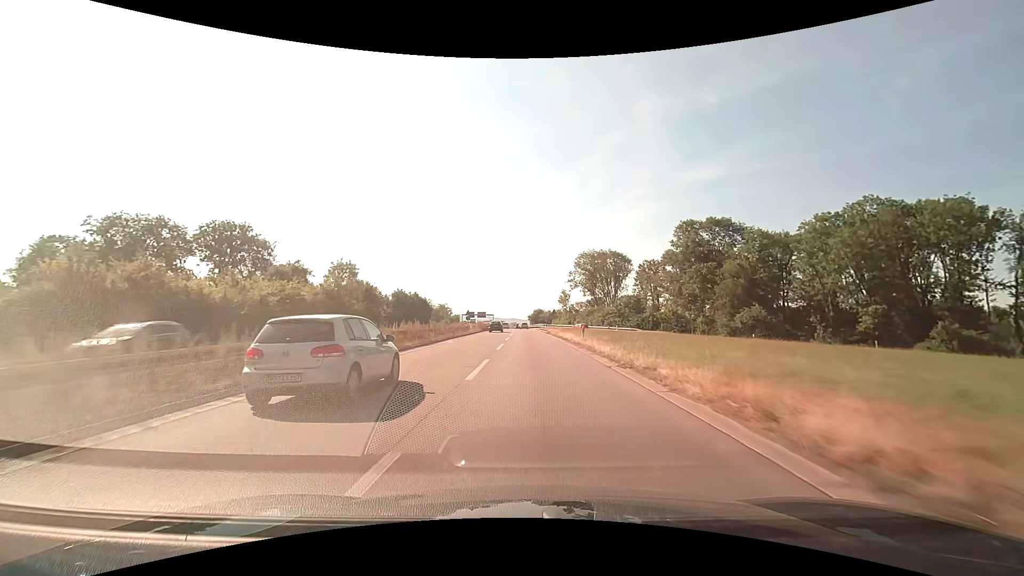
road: trunk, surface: asphalt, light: Day
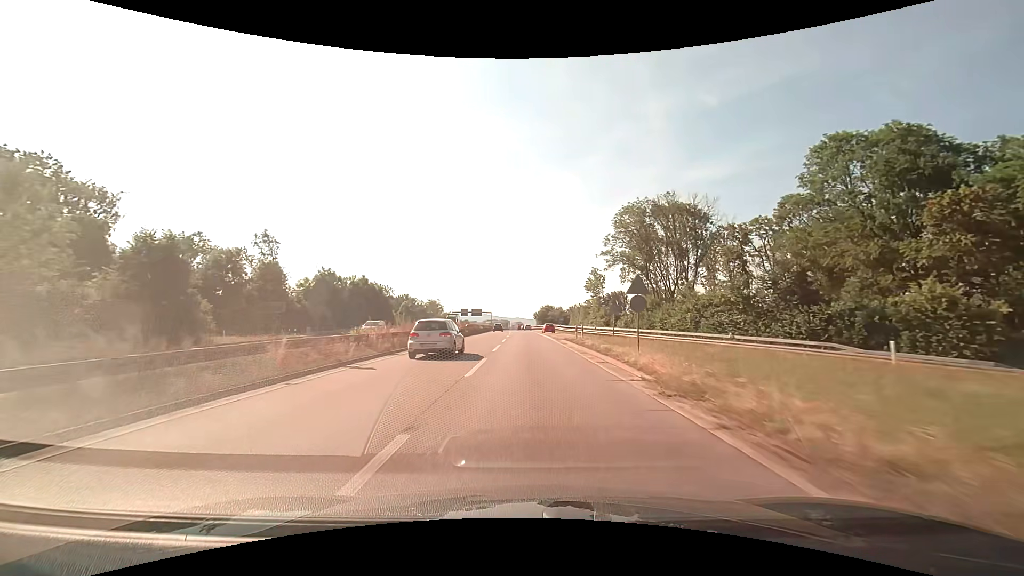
(-0.3, +48.2) m; -1°
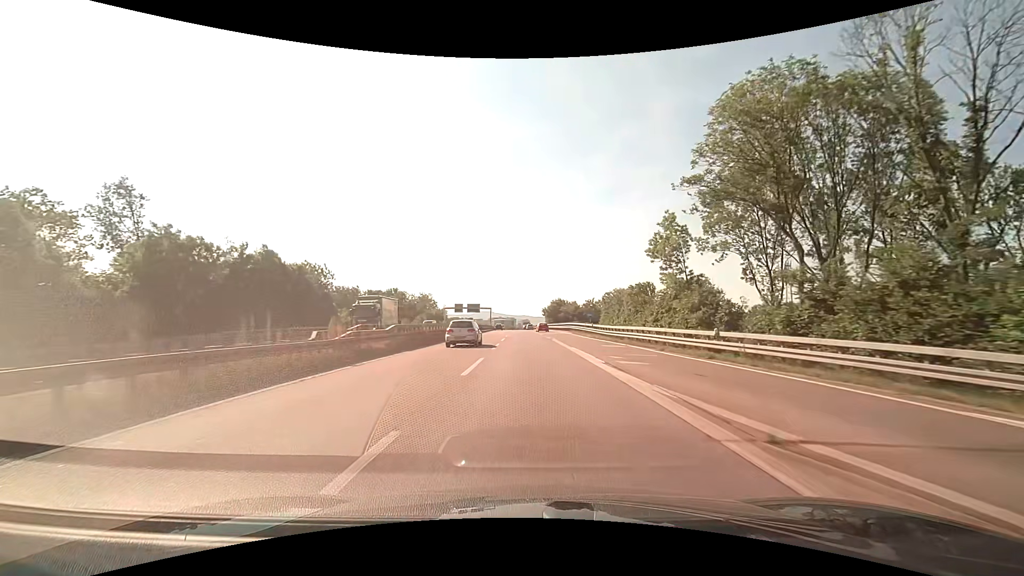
(-0.2, +35.6) m; -1°
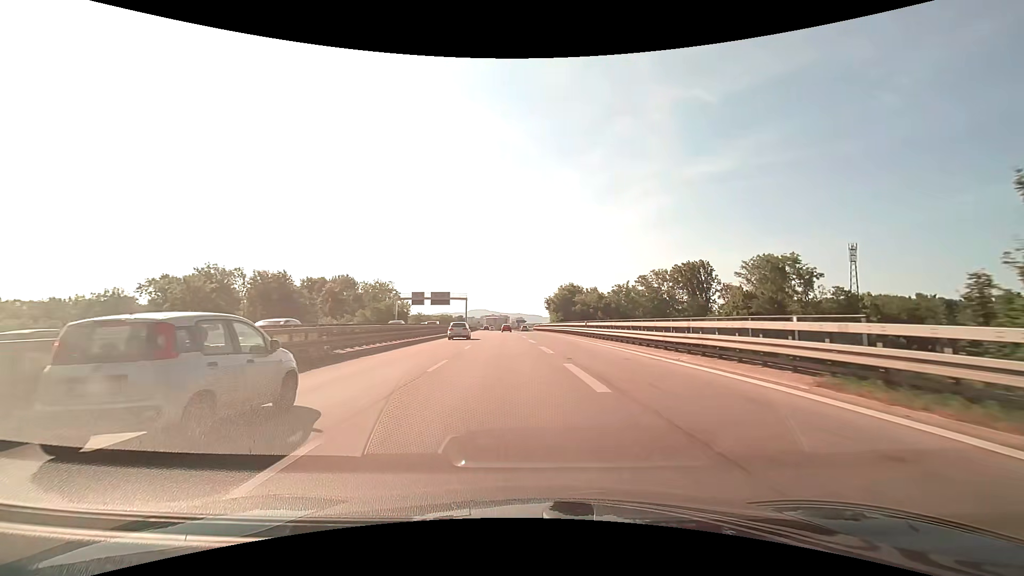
(-0.1, +58.7) m; 0°
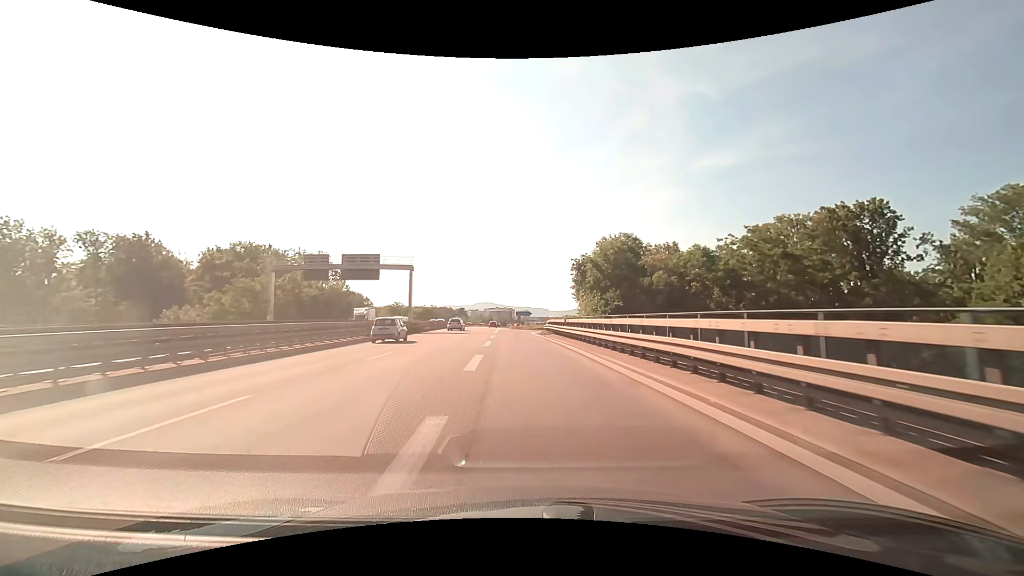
(+0.3, +56.6) m; 0°
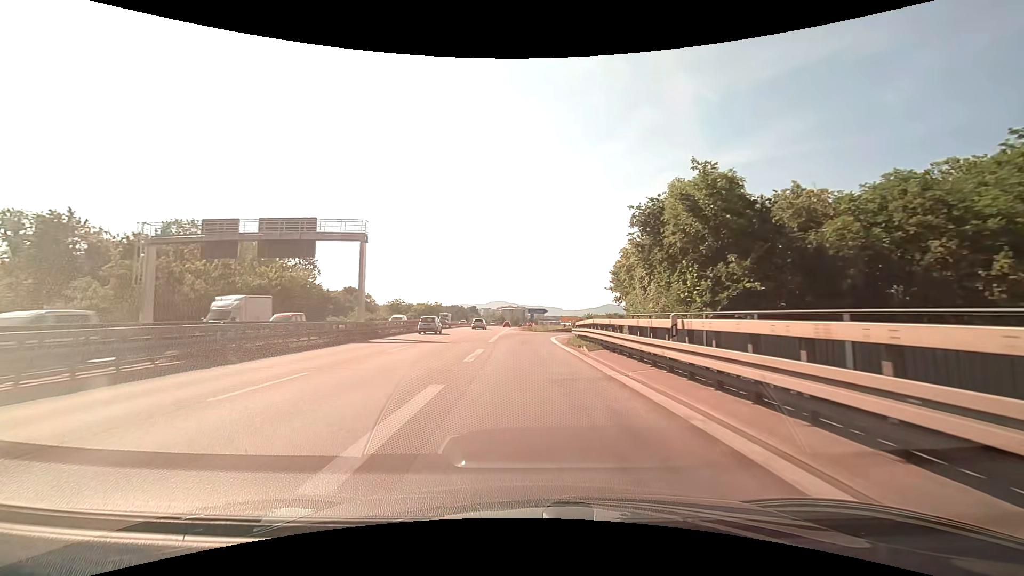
(-0.3, +20.5) m; -2°
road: motorway_link
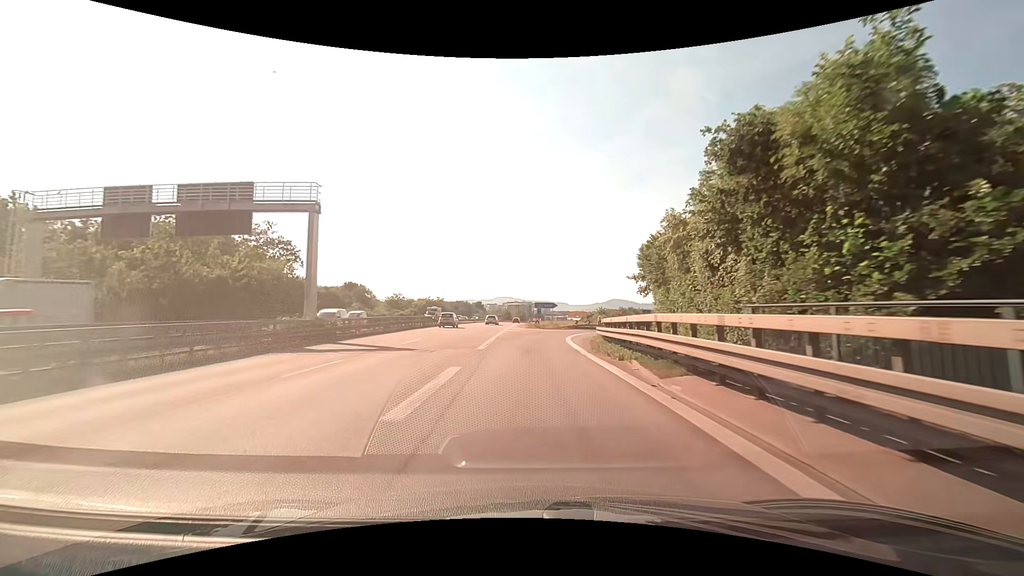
(0.0, +9.3) m; -1°
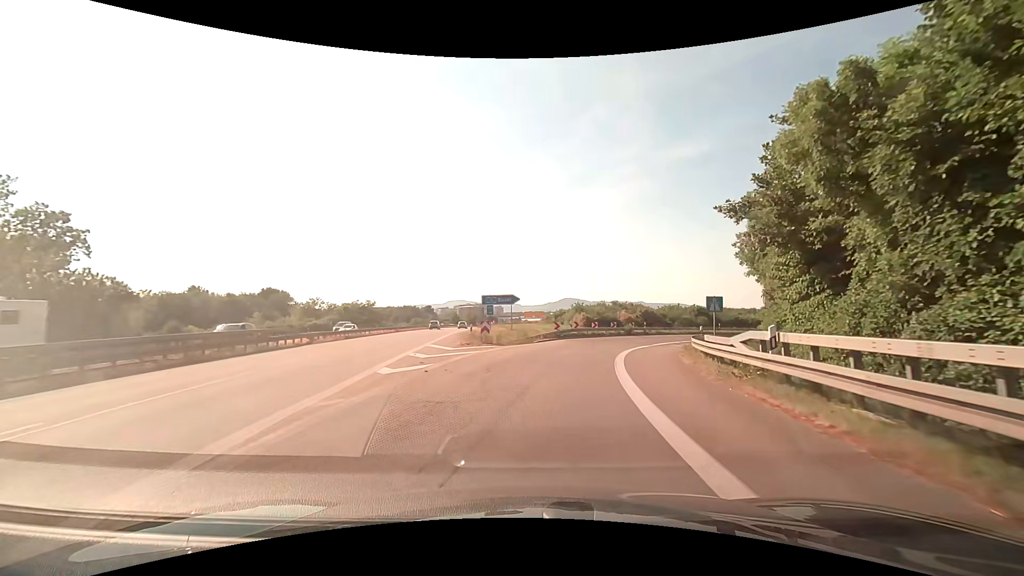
(+0.6, +30.2) m; +4°
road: trunk
(+1, +10) (+2, +20) (+5, +30) (+8, +39) (+14, +47) (+20, +55) (+28, +61) (+37, +66) (+46, +70) (+56, +71) m
